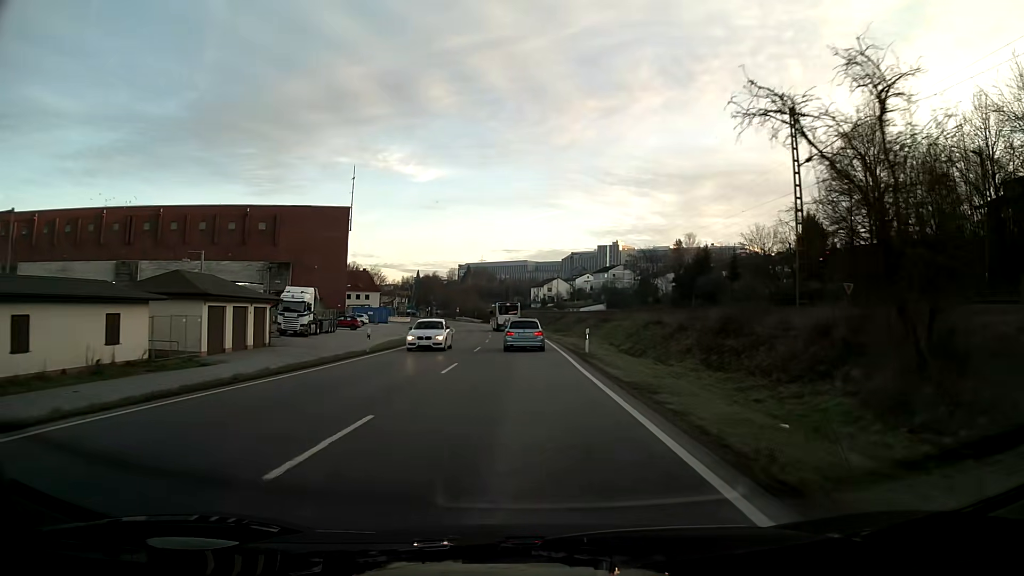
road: primary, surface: asphalt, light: Day
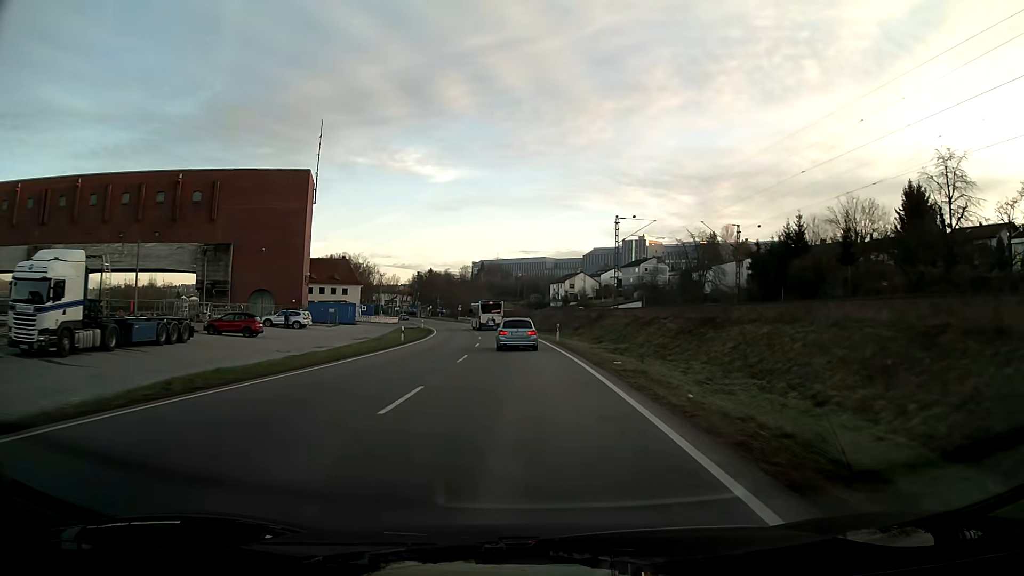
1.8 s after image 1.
(-0.5, +32.1) m; -2°
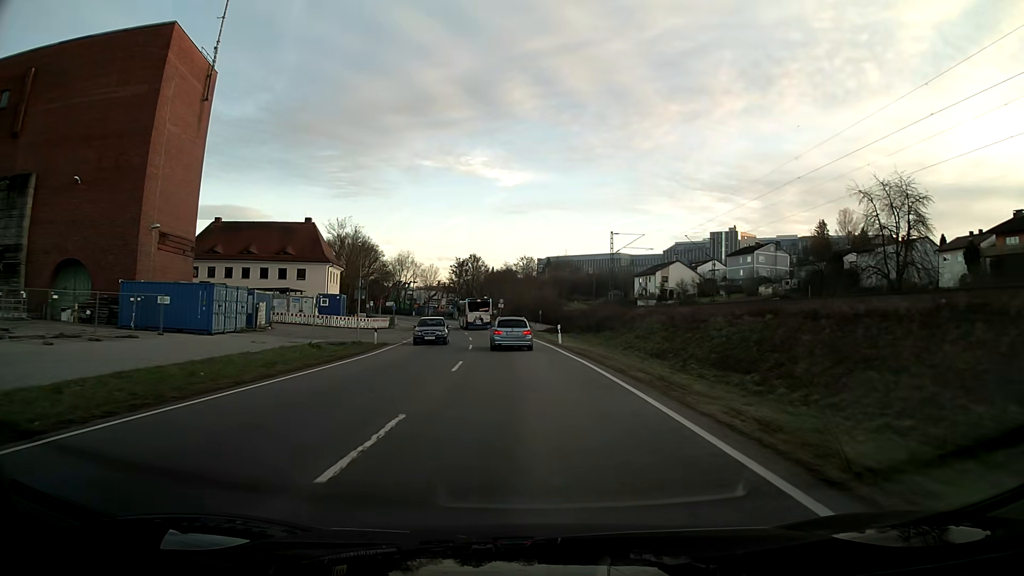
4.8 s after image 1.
(-2.6, +52.3) m; -6°
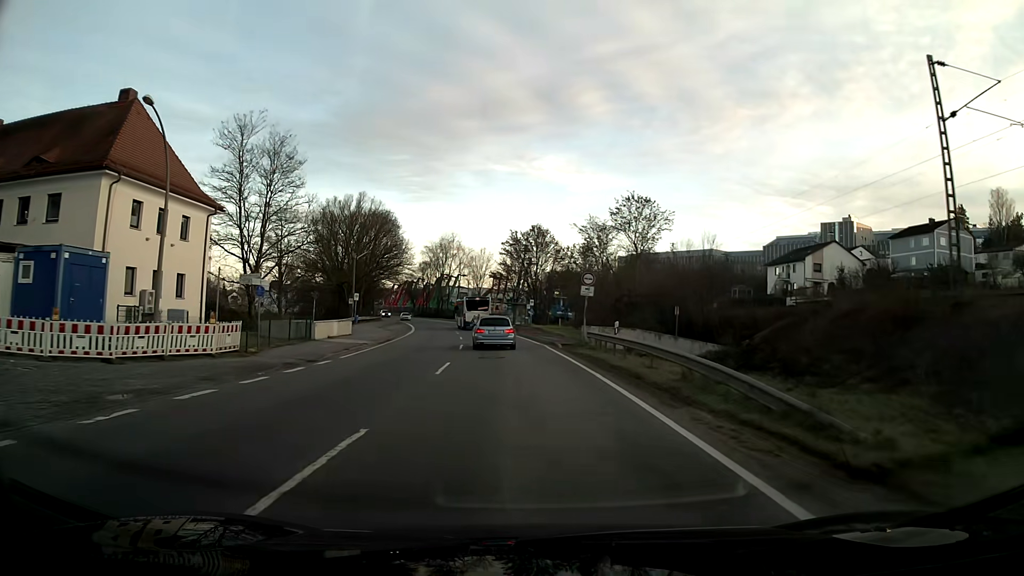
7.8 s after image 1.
(-2.7, +49.4) m; -6°
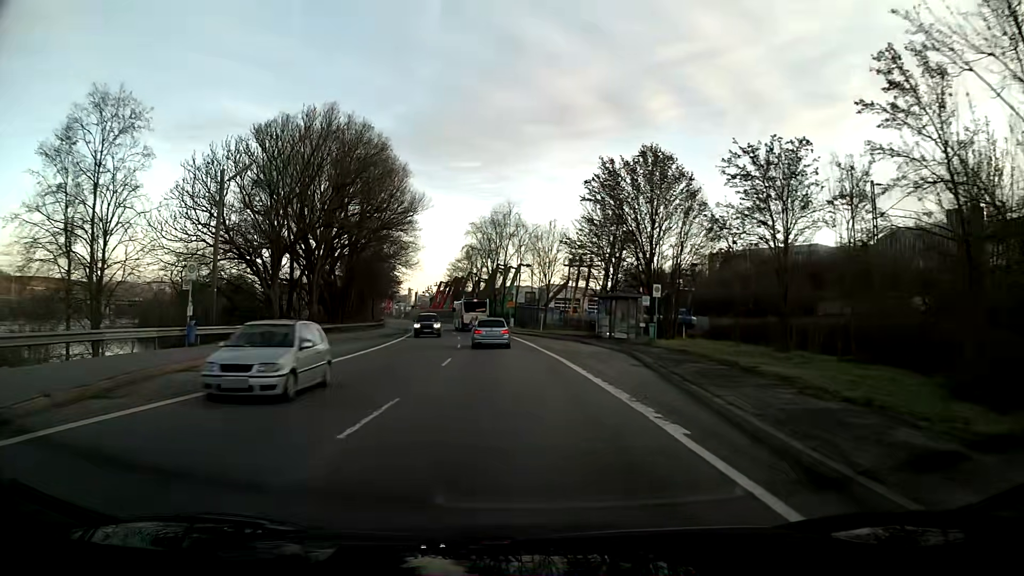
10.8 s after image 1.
(-2.5, +44.6) m; -6°
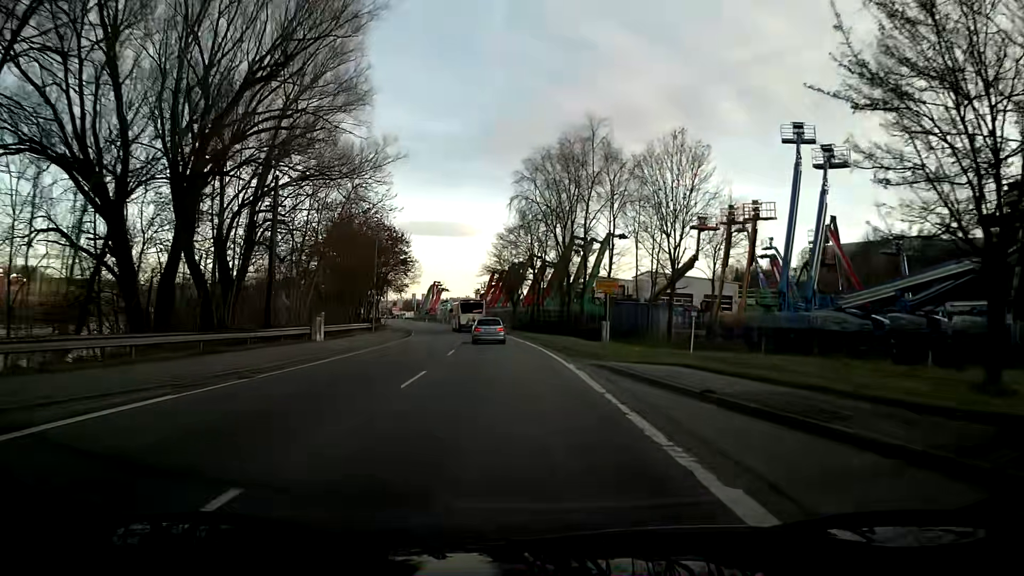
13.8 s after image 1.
(-2.3, +42.8) m; -6°
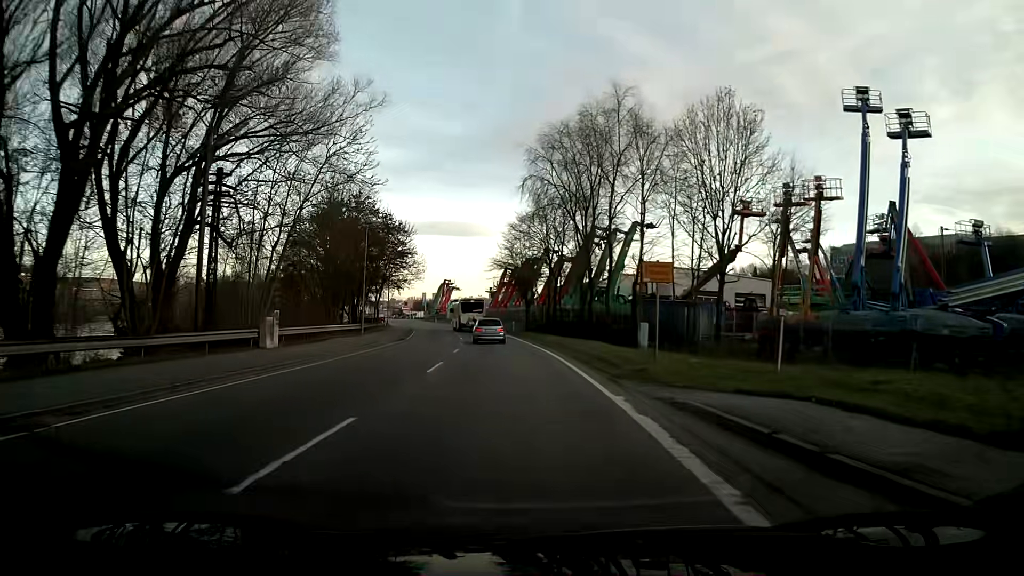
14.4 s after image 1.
(-0.1, +8.1) m; -1°
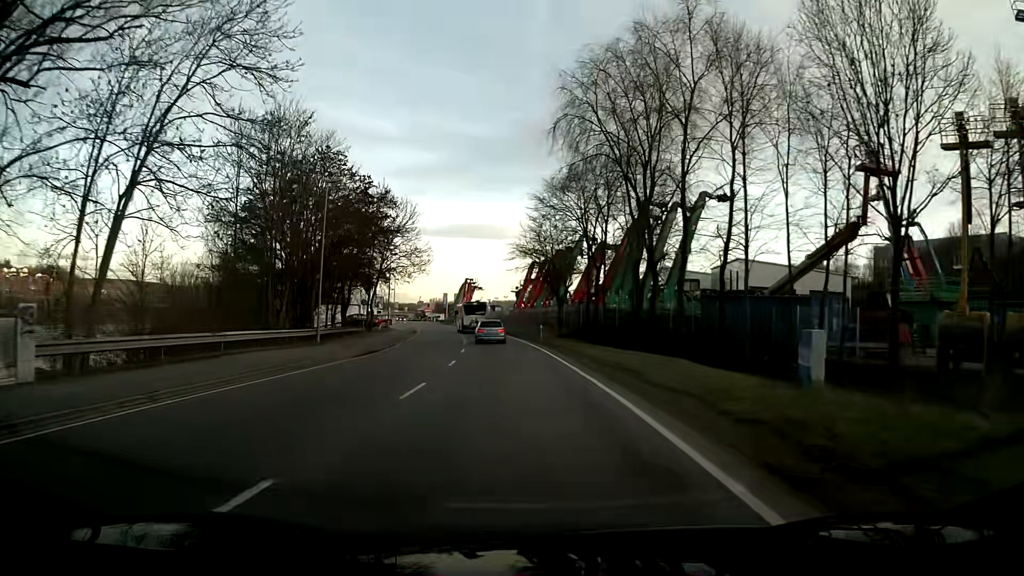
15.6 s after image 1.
(-0.3, +15.6) m; -2°
(0, +10) (-1, +20) (-1, +30) (-2, +40) (-3, +50) (-4, +60) (-6, +70) (-7, +80) (-9, +89) (-11, +99) m
